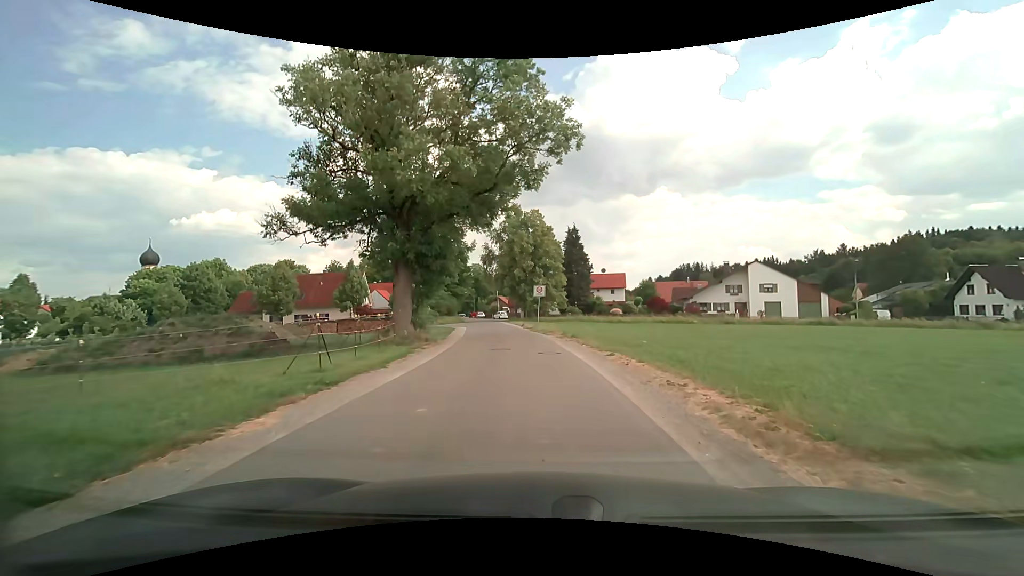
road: residential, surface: asphalt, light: Day
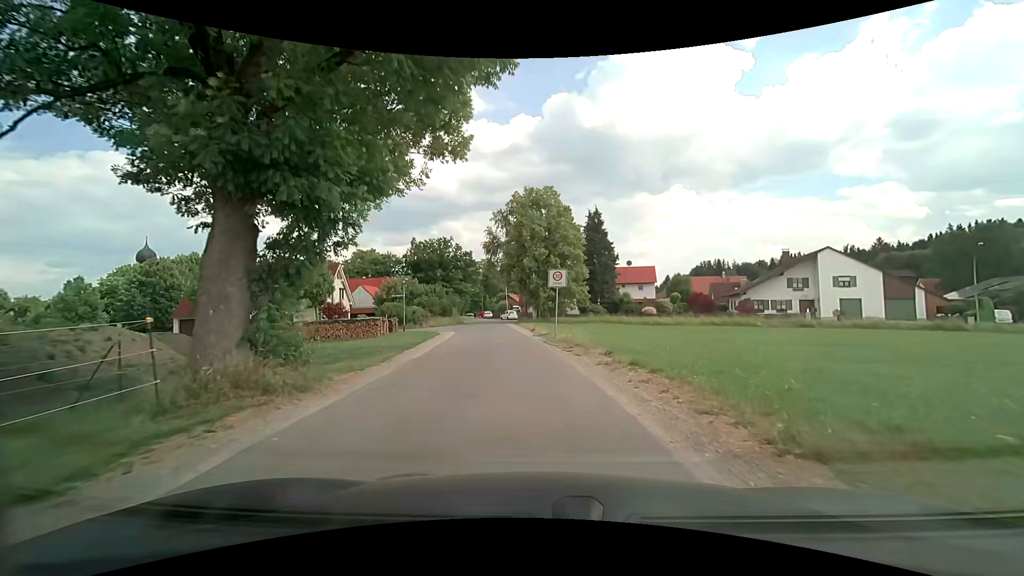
(0.0, +14.1) m; -1°
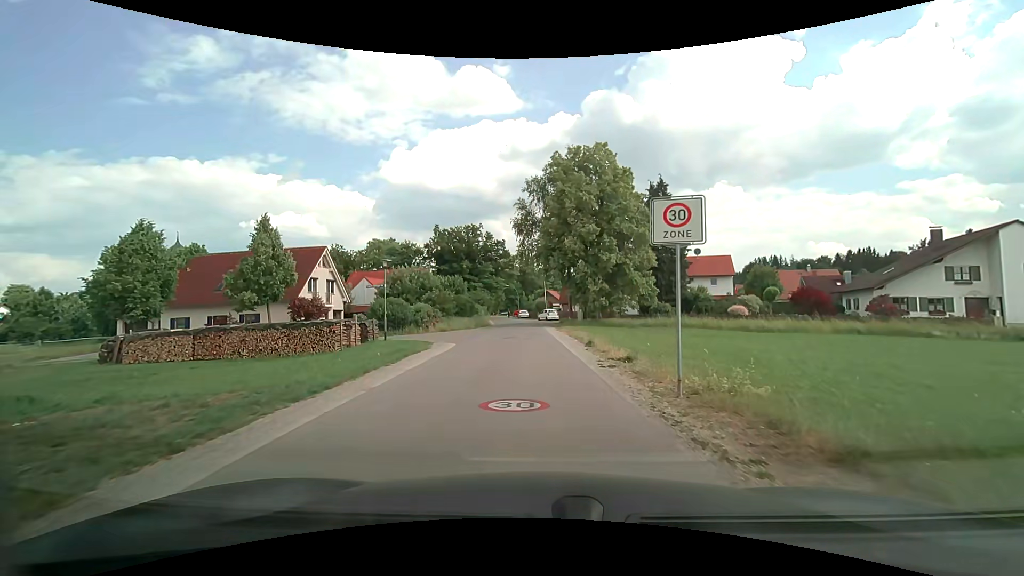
(-0.6, +15.3) m; -5°
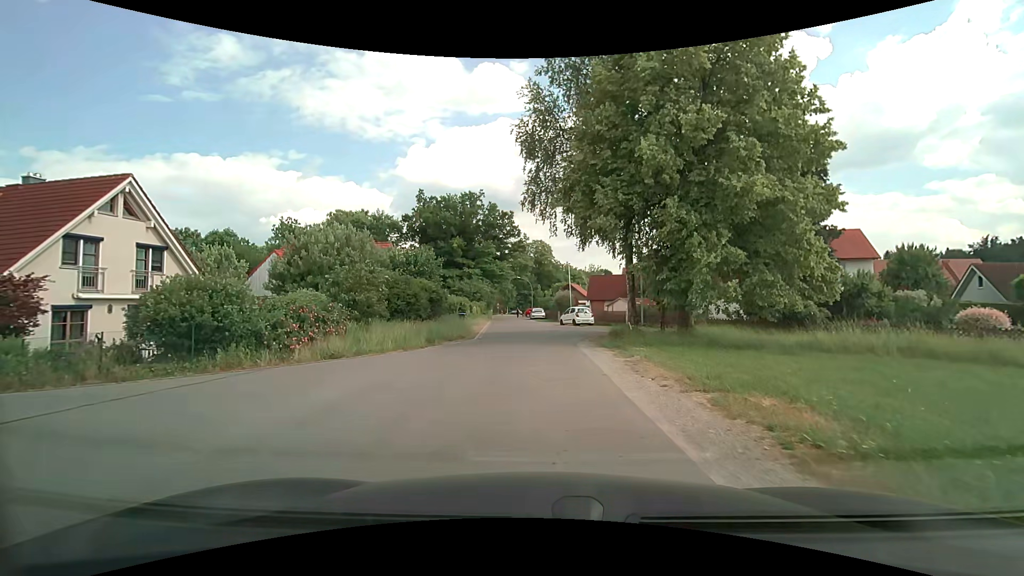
(-0.5, +24.0) m; -2°
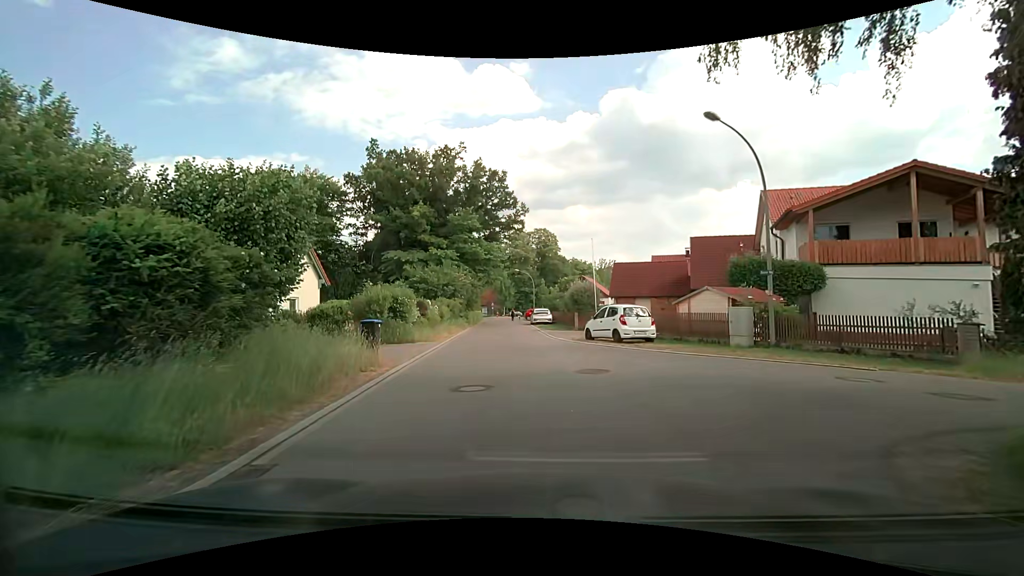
(-0.2, +19.5) m; 0°
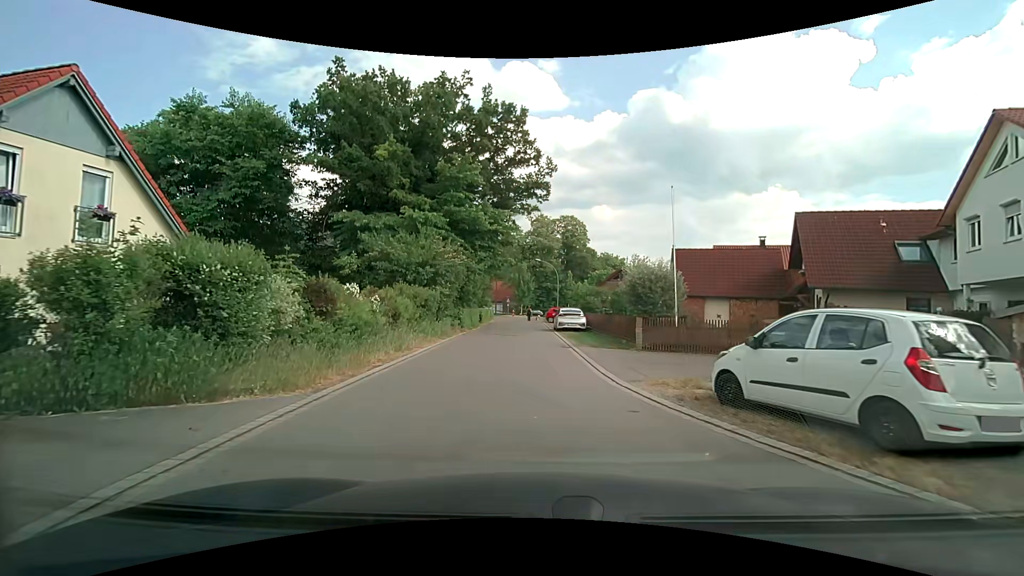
(-0.3, +14.0) m; -3°
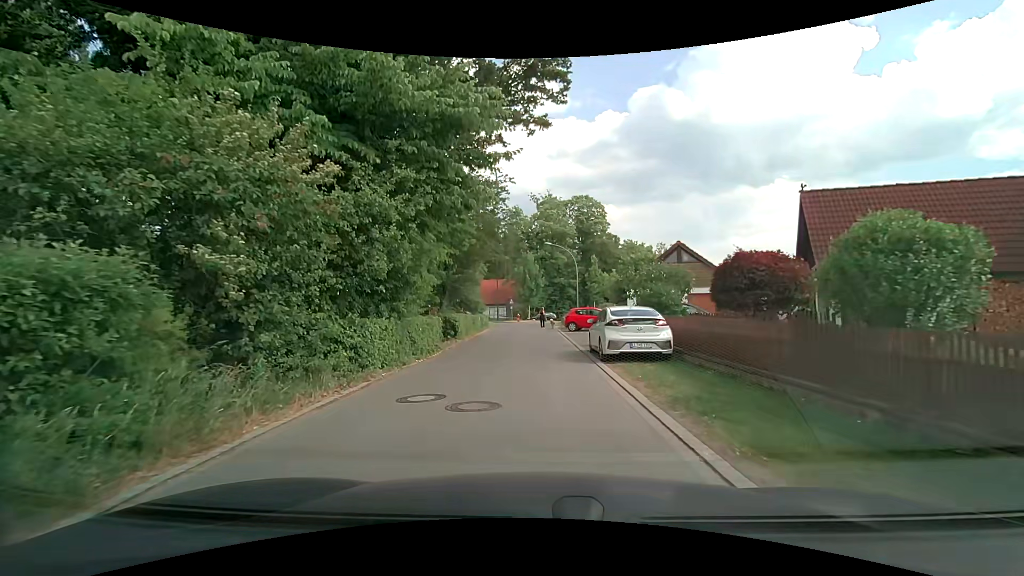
(-0.2, +17.2) m; -2°
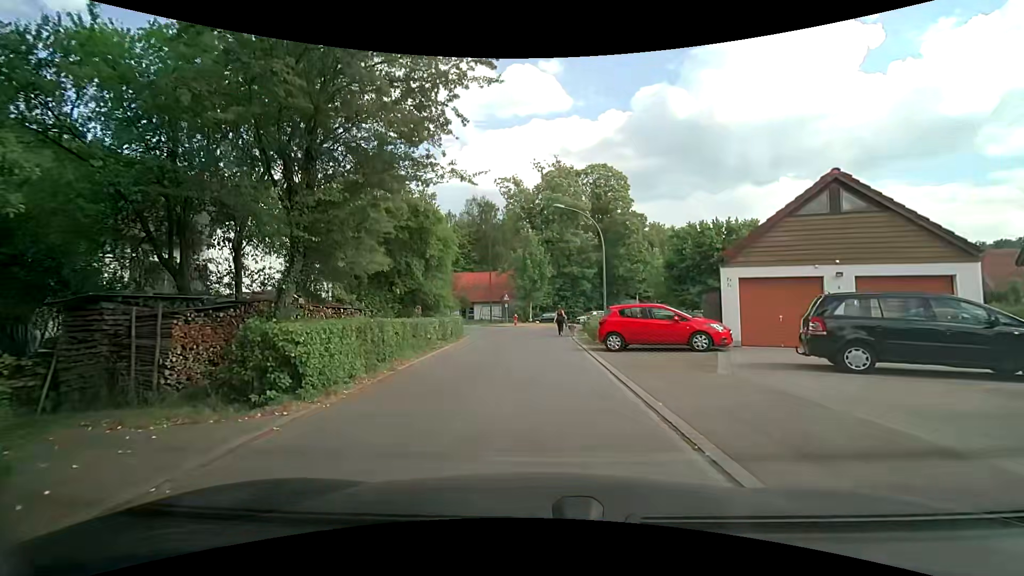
(+0.2, +16.1) m; +1°
